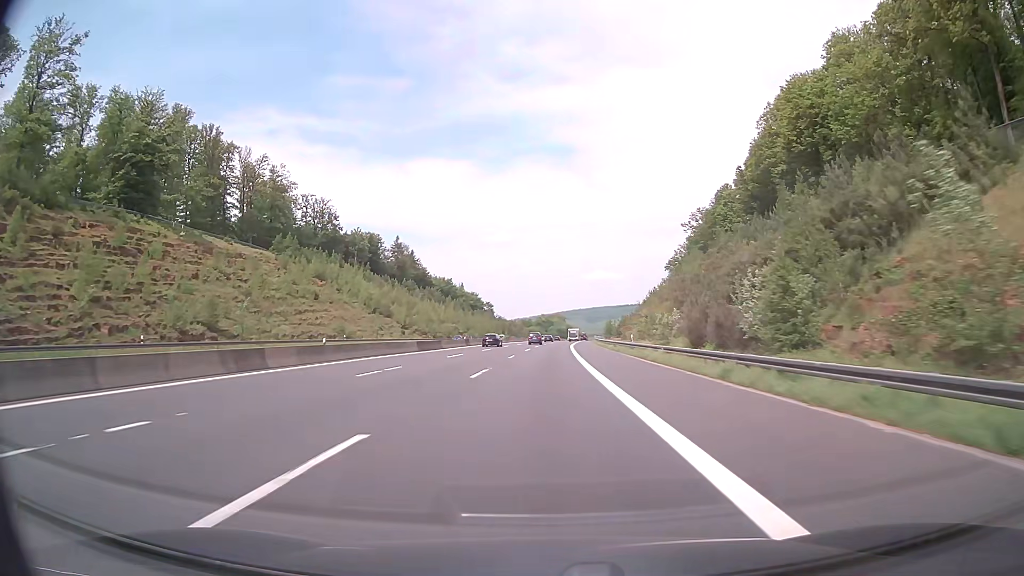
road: motorway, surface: asphalt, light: Day
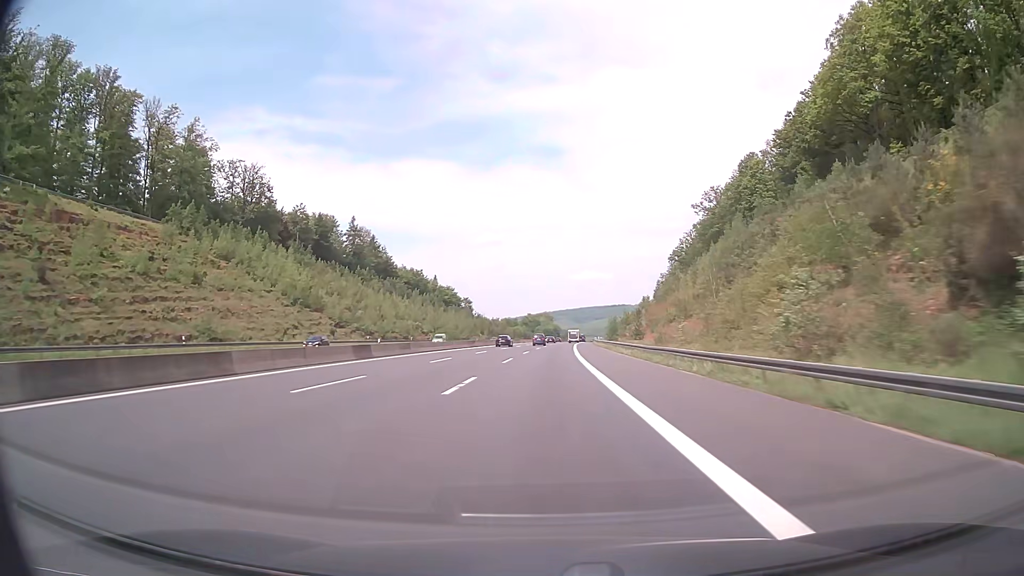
(+0.4, +41.3) m; +1°
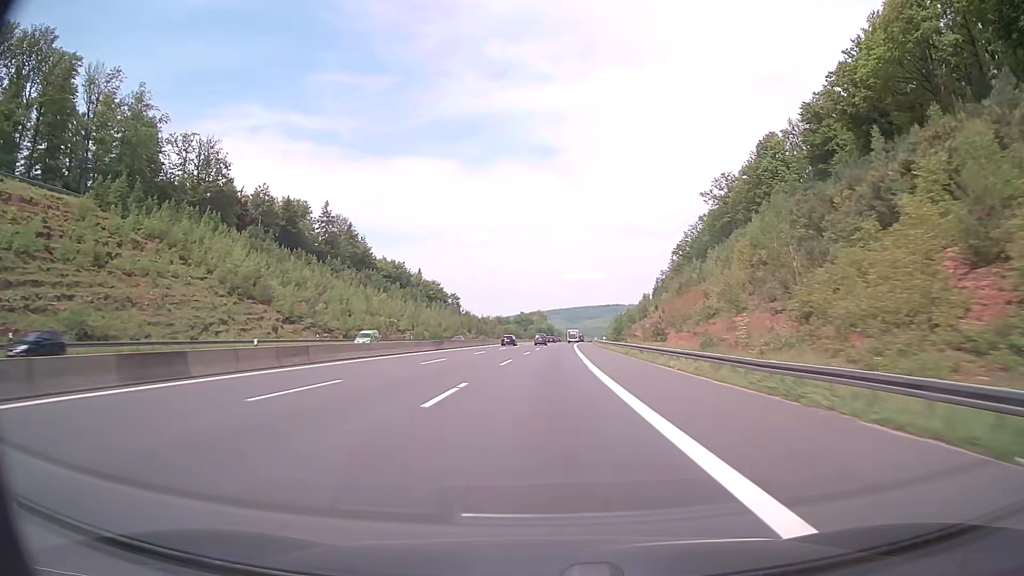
(+0.1, +20.7) m; +1°
